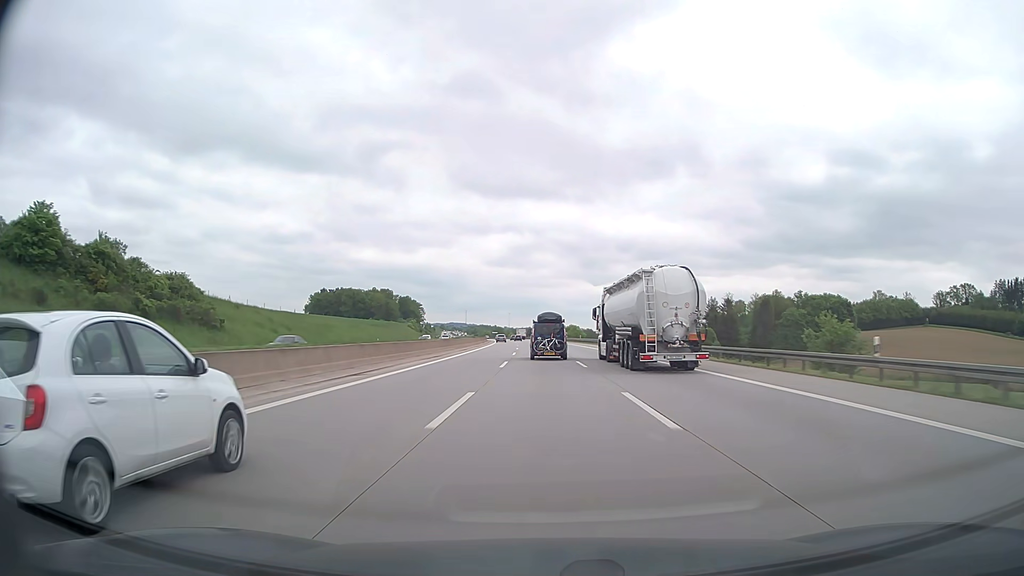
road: motorway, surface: asphalt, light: Day
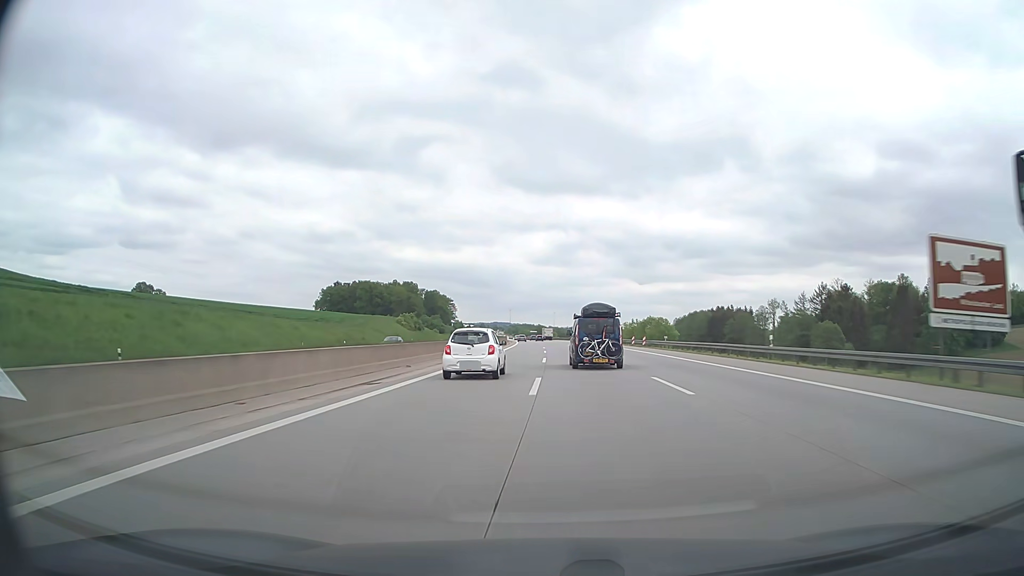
(-2.7, +84.9) m; -4°
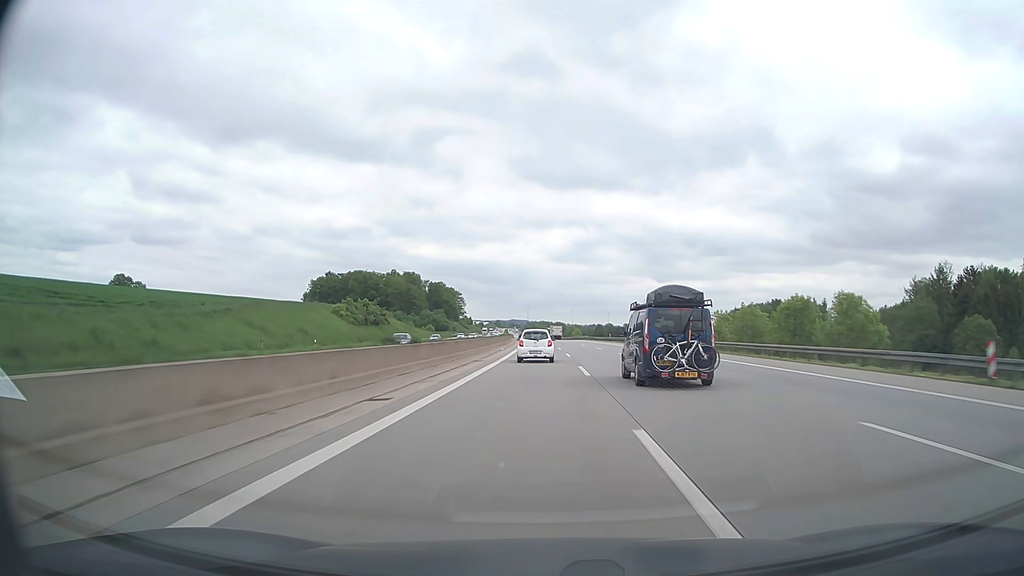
(-1.1, +65.4) m; -2°
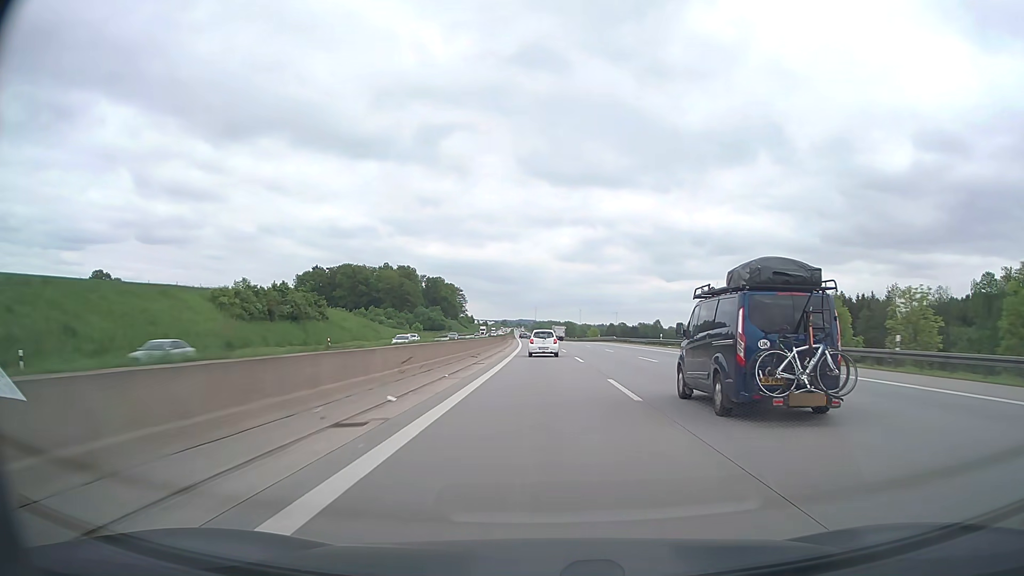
(-0.2, +43.9) m; -1°
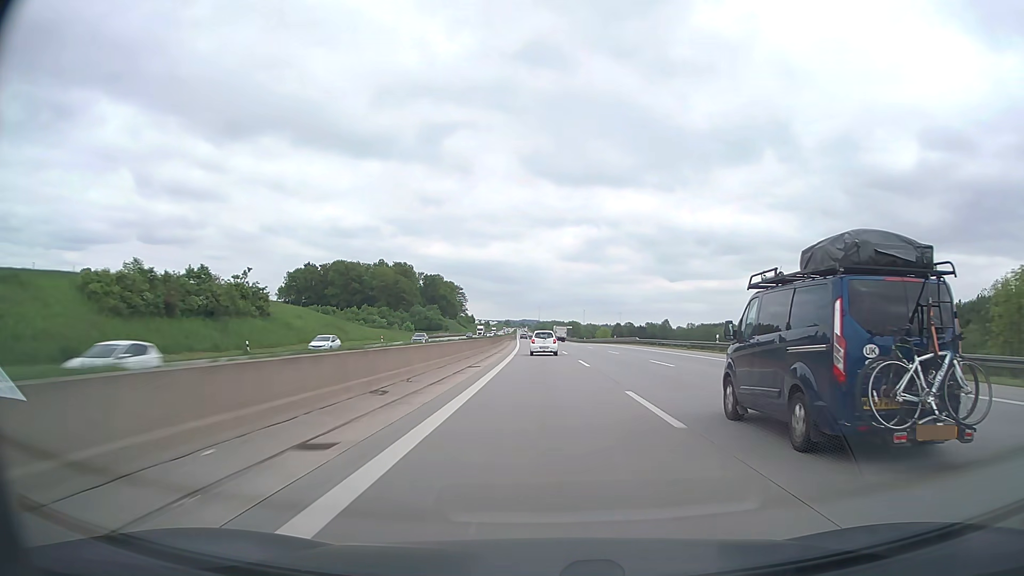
(0.0, +22.0) m; 0°
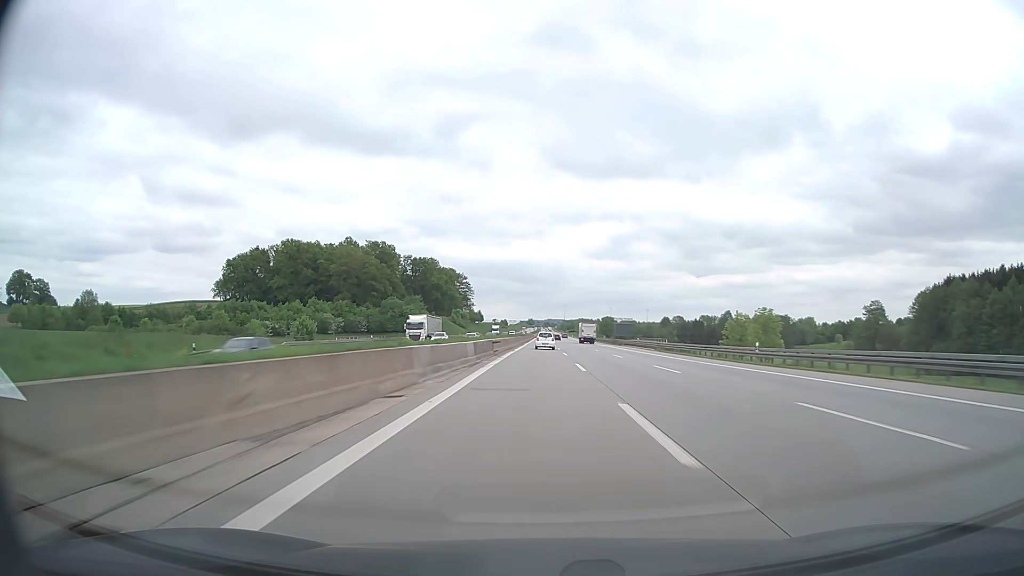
(-1.9, +110.3) m; -2°
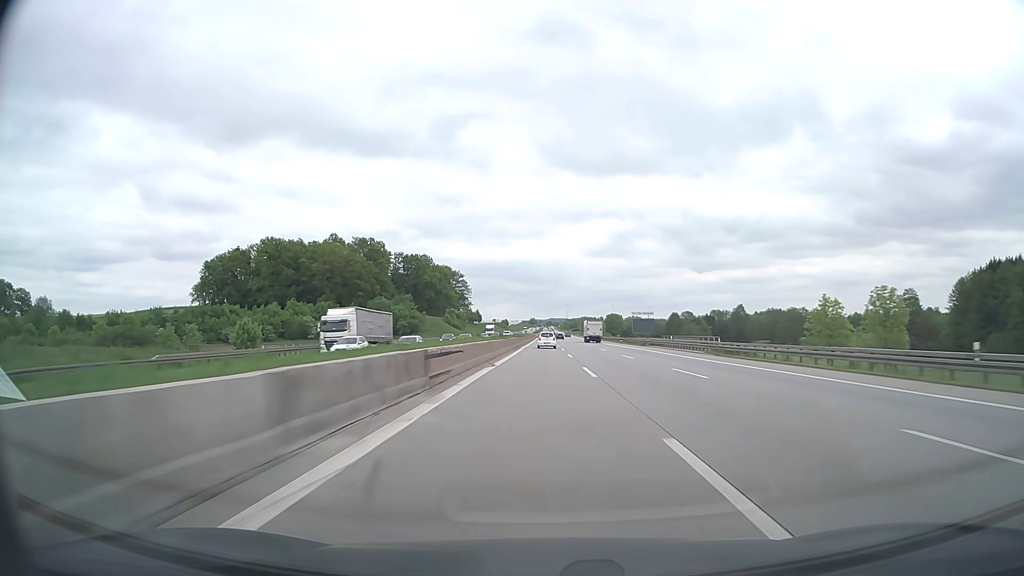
(0.0, +22.1) m; 0°
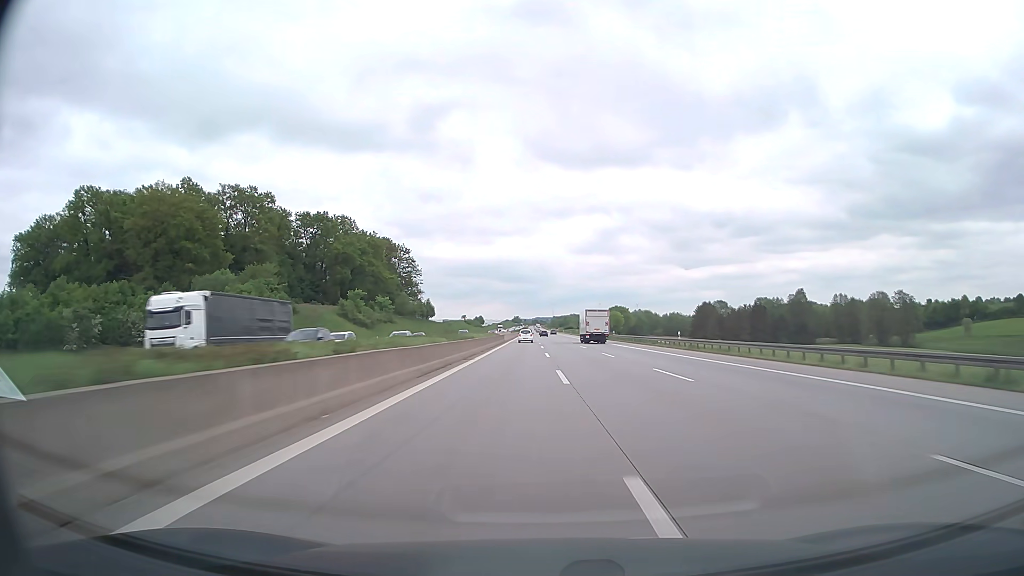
(+0.6, +110.6) m; +1°
(0, +10) (0, +20) (0, +30) (0, +40) (0, +50) (0, +60) (0, +70) (0, +80) (0, +90) (0, +100) m
